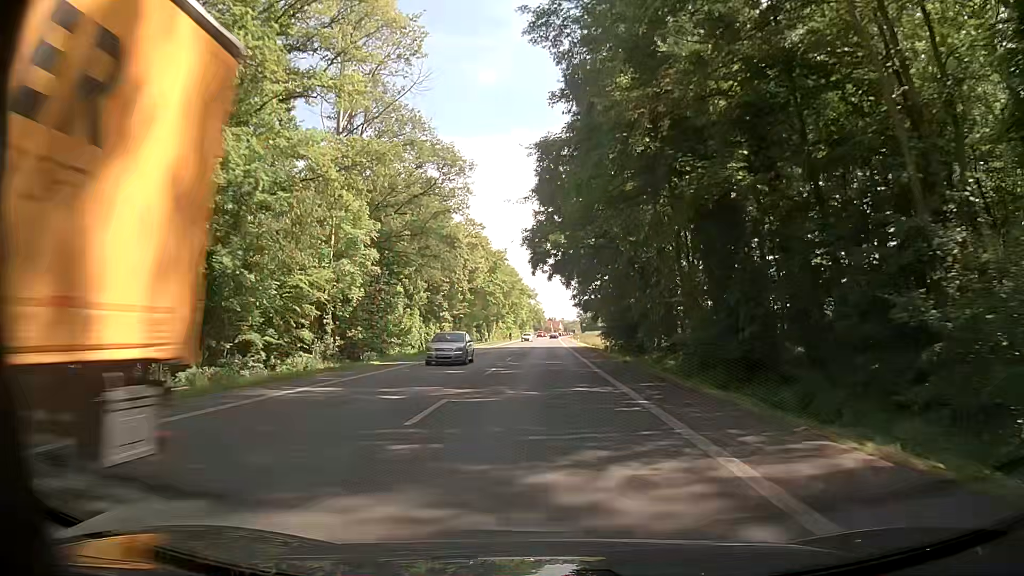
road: primary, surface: asphalt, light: Day
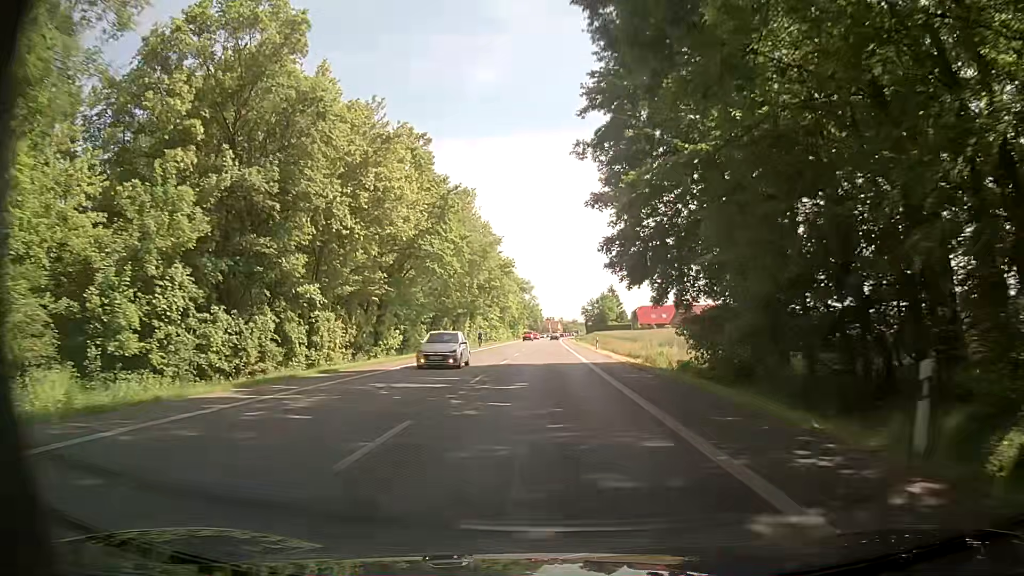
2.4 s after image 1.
(0.0, +39.9) m; 0°
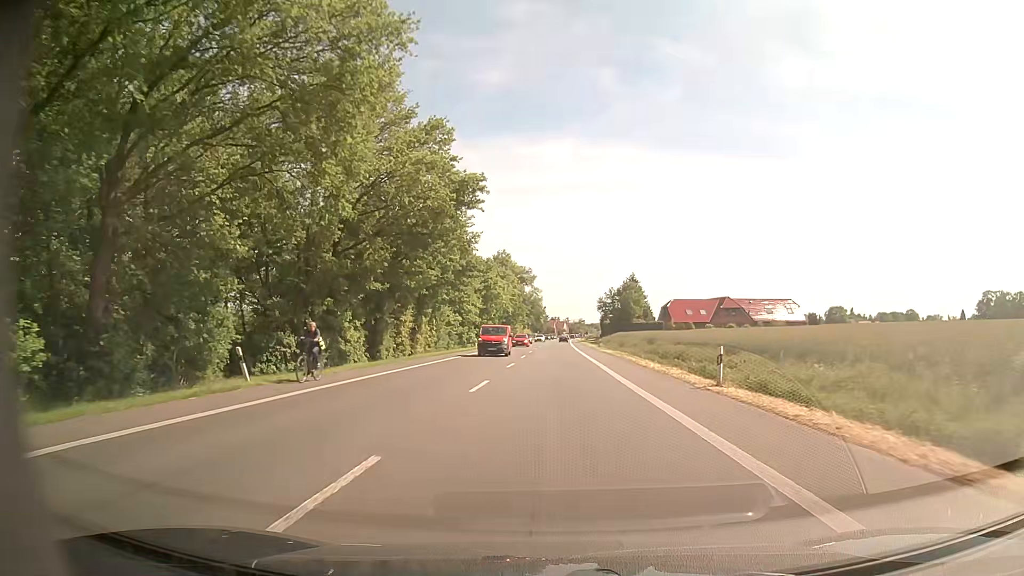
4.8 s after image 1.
(+0.1, +39.3) m; +1°
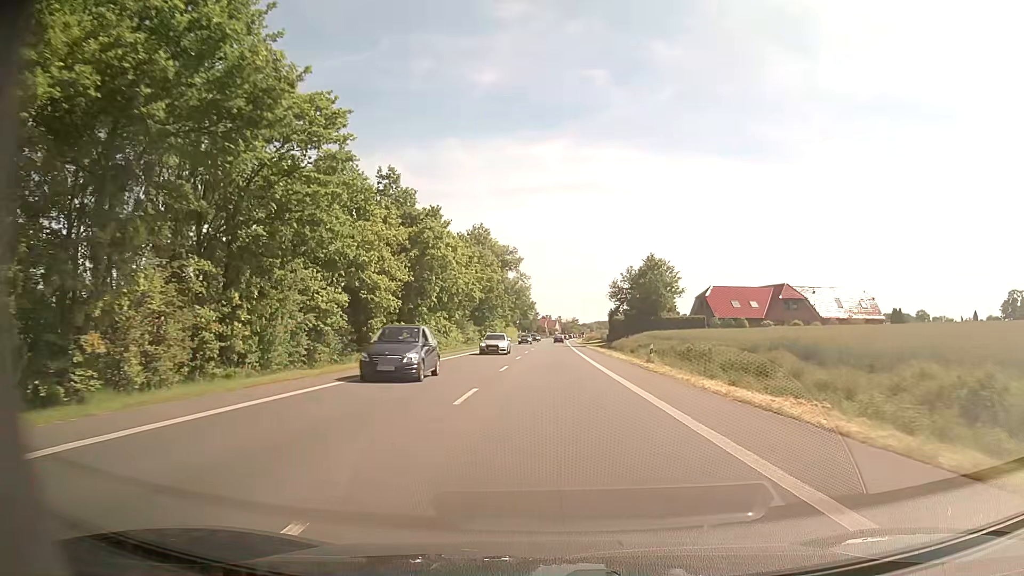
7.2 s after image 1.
(-0.3, +39.0) m; 0°
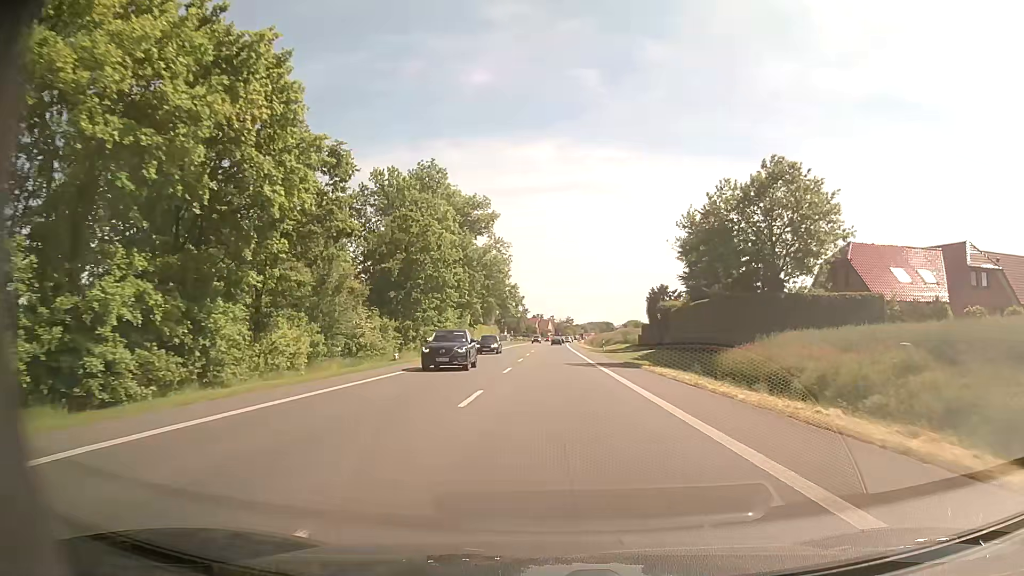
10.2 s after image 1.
(+0.1, +48.5) m; +1°
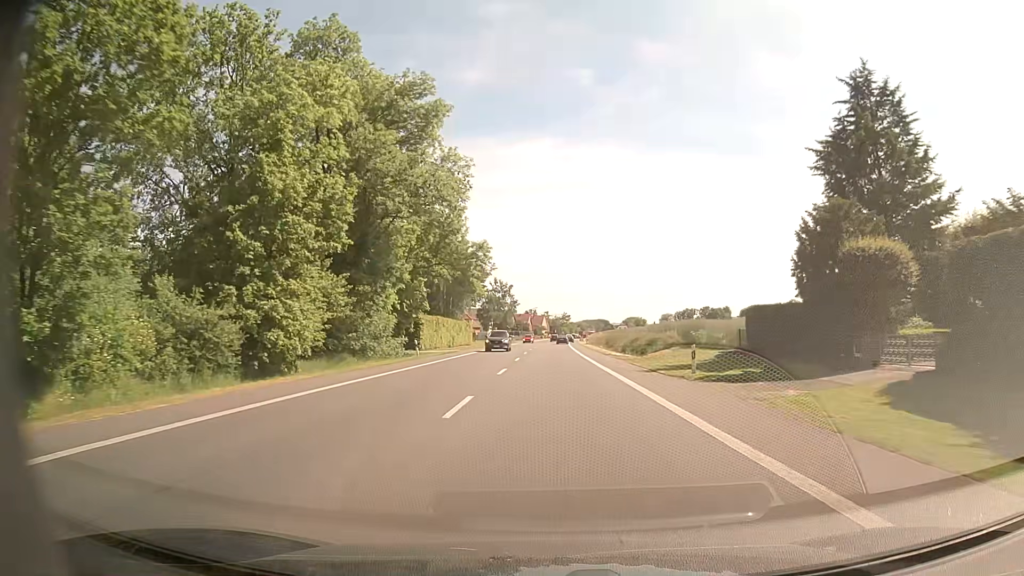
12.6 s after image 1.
(+0.2, +38.6) m; +1°
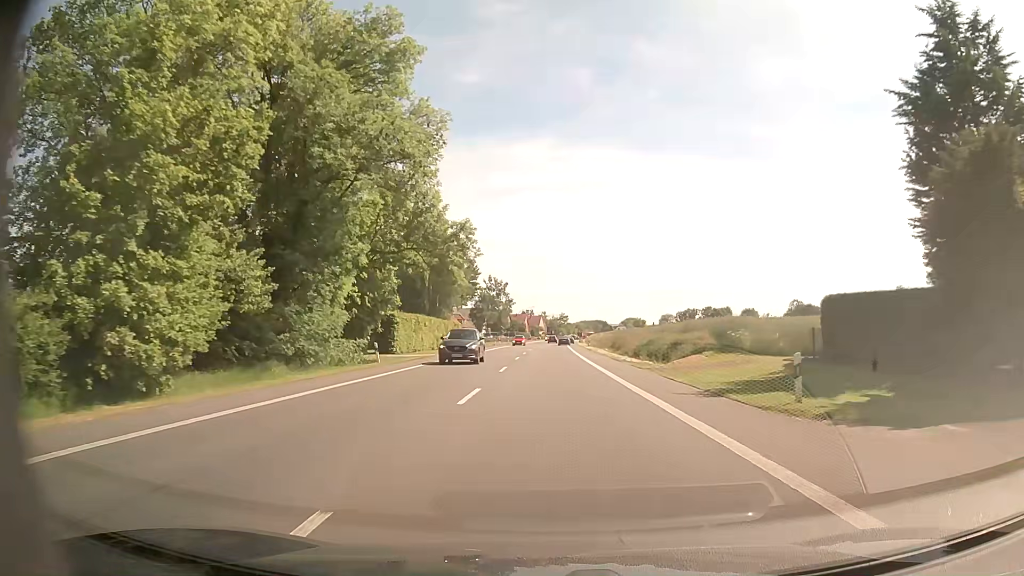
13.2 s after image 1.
(0.0, +9.6) m; 0°
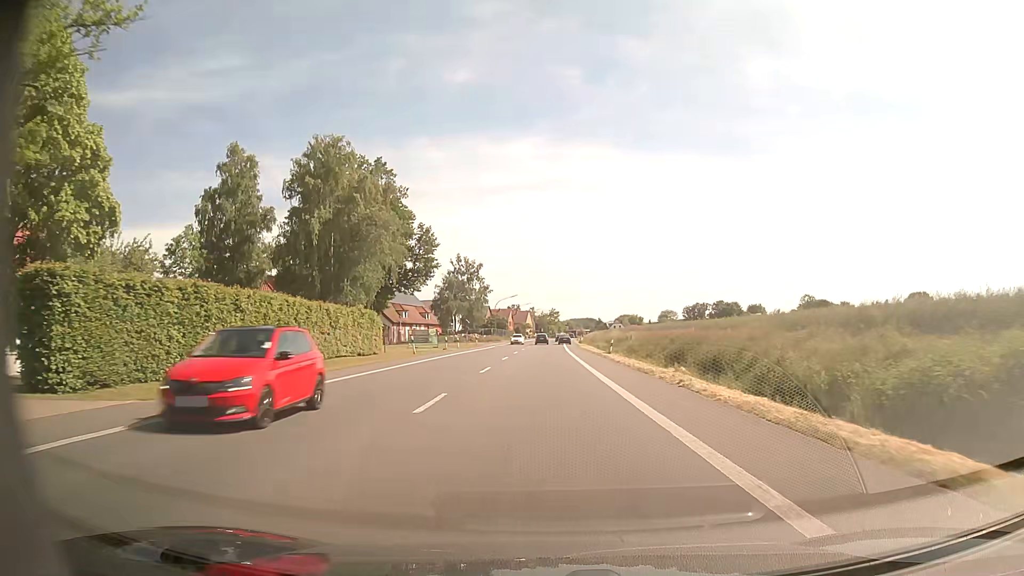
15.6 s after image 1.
(+0.6, +38.3) m; +1°
(0, +10) (0, +20) (0, +30) (0, +40) (0, +50) (0, +60) (0, +70) (0, +80) (+1, +90) (+1, +100) m
